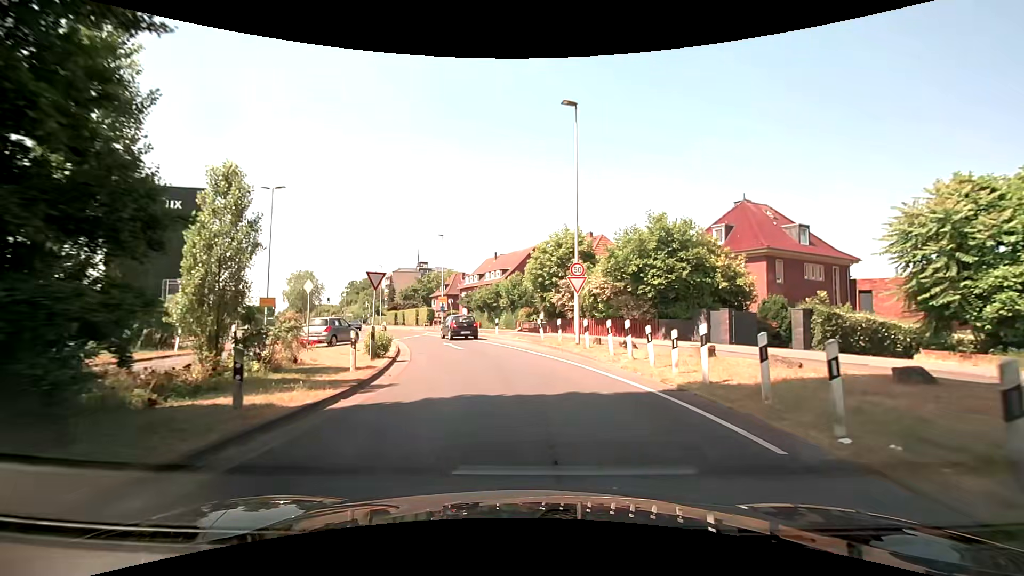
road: secondary_link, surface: asphalt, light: Day
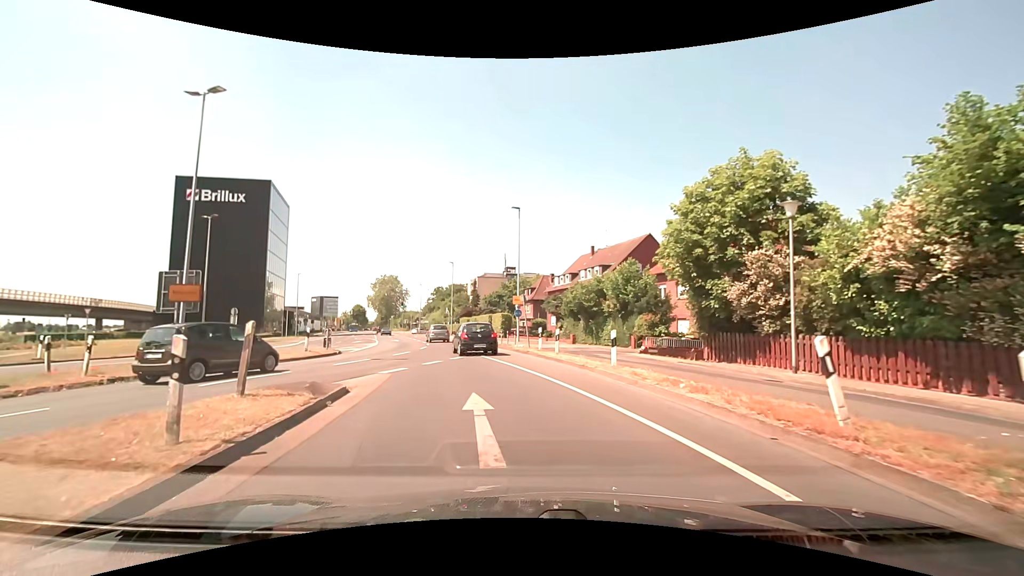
(-1.3, +17.4) m; -11°
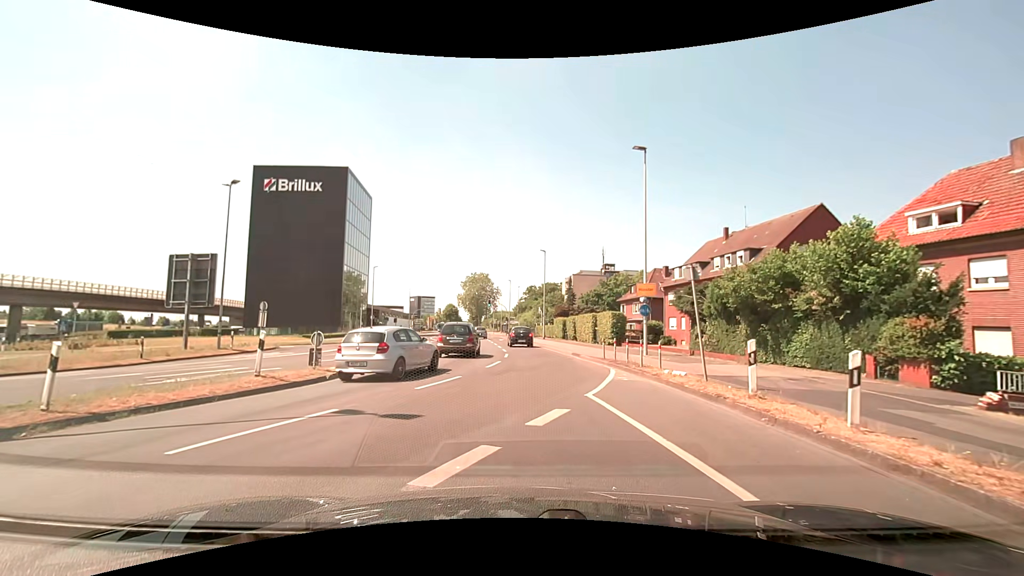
(-1.3, +12.8) m; -11°
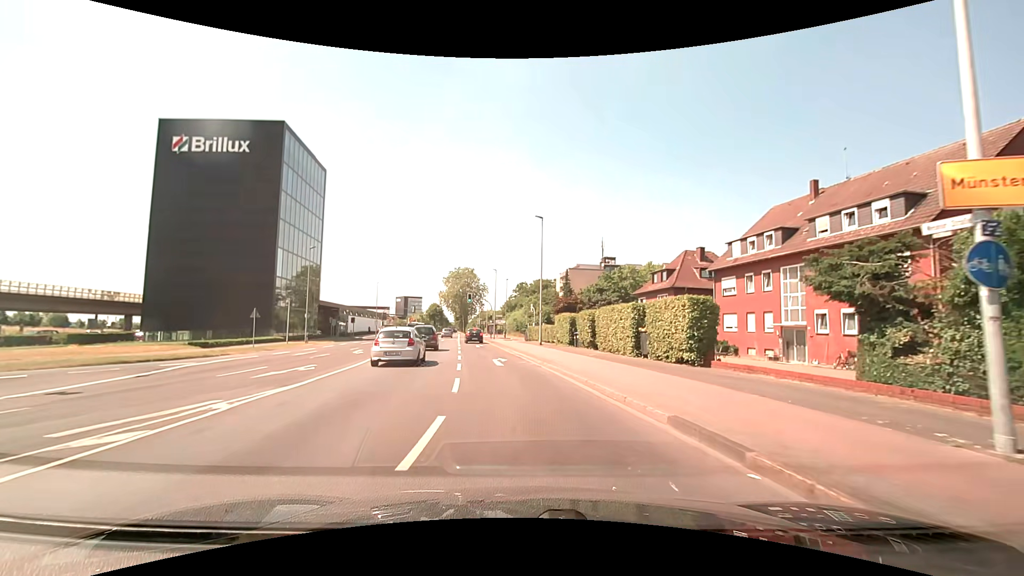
(+0.3, +18.8) m; +1°
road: secondary
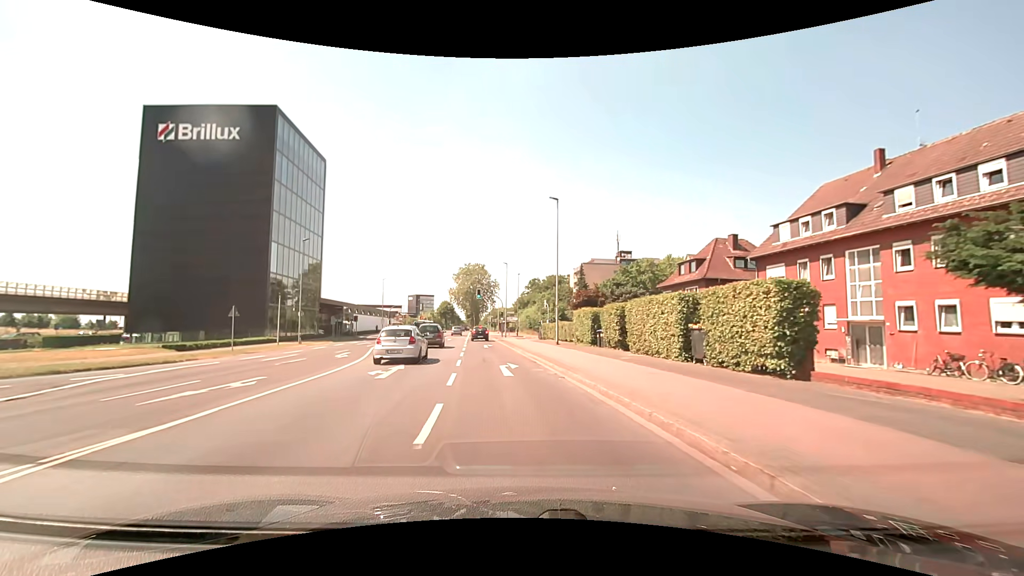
(-0.1, +5.0) m; -2°
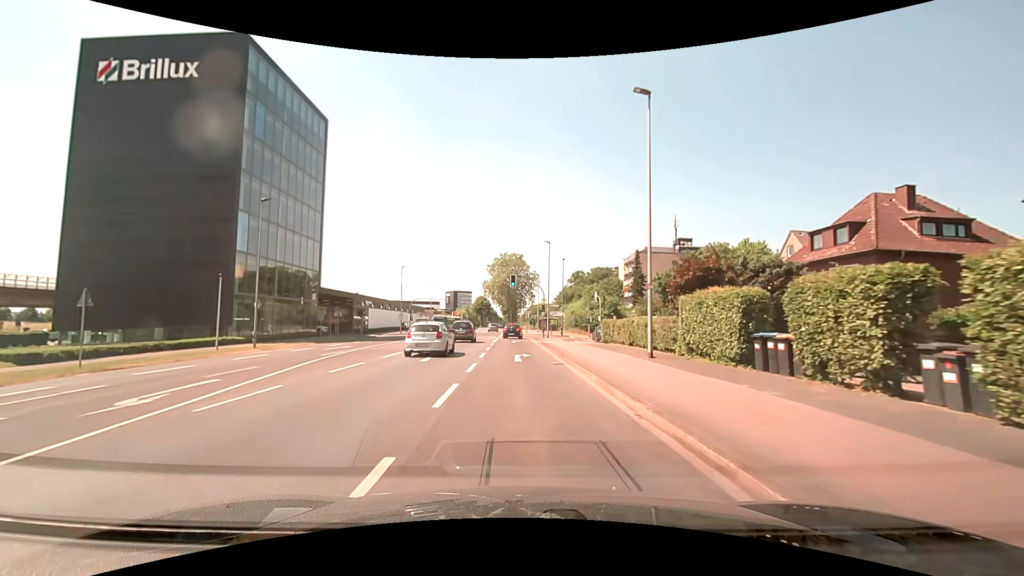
(-0.7, +15.9) m; -4°
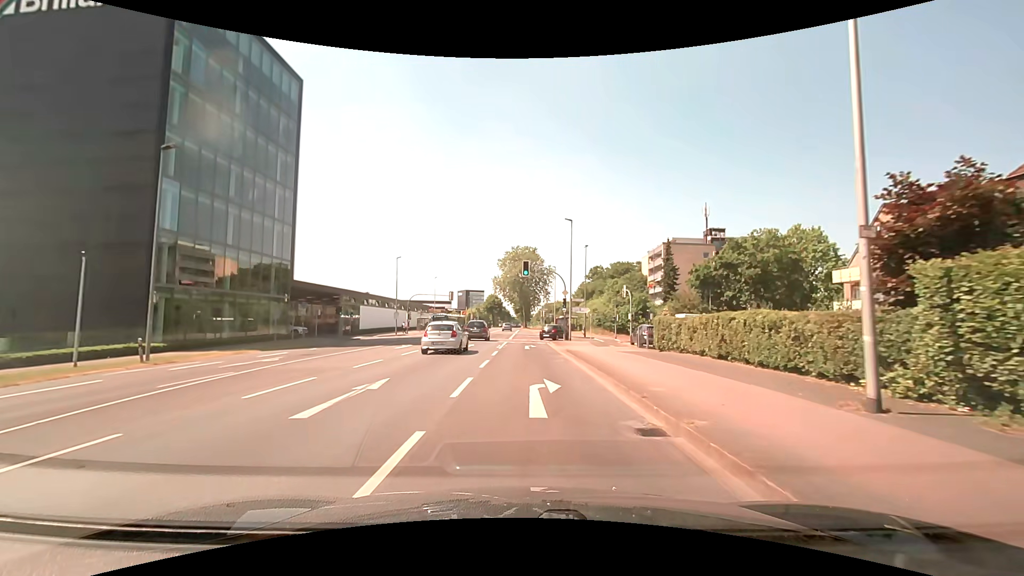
(-0.2, +11.2) m; -2°
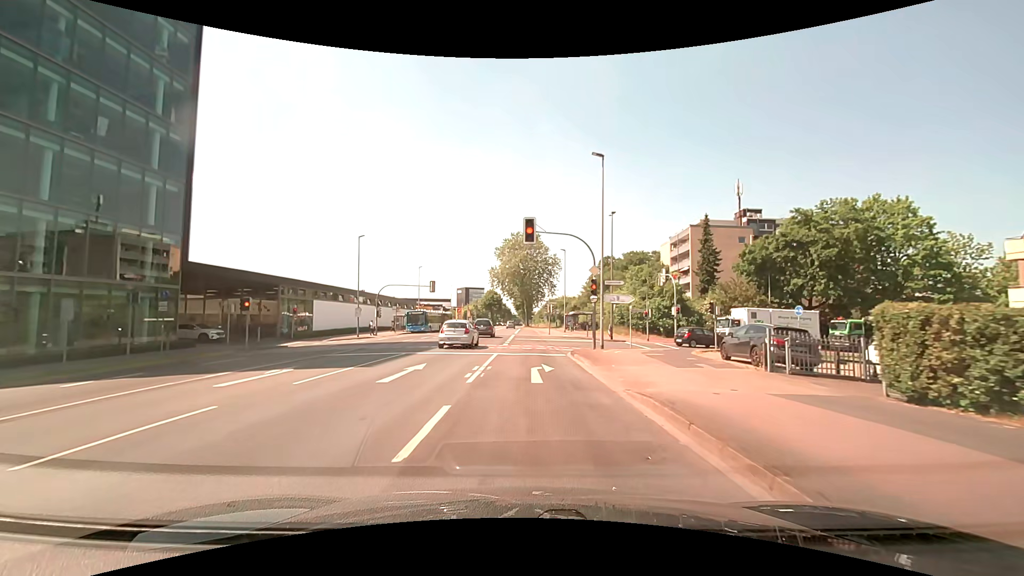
(0.0, +16.2) m; 0°
(0, +10) (0, +20) (+1, +30) (+6, +38) (+16, +40) (+26, +42) (+36, +44) (+45, +46) (+55, +48) (+65, +50) m
